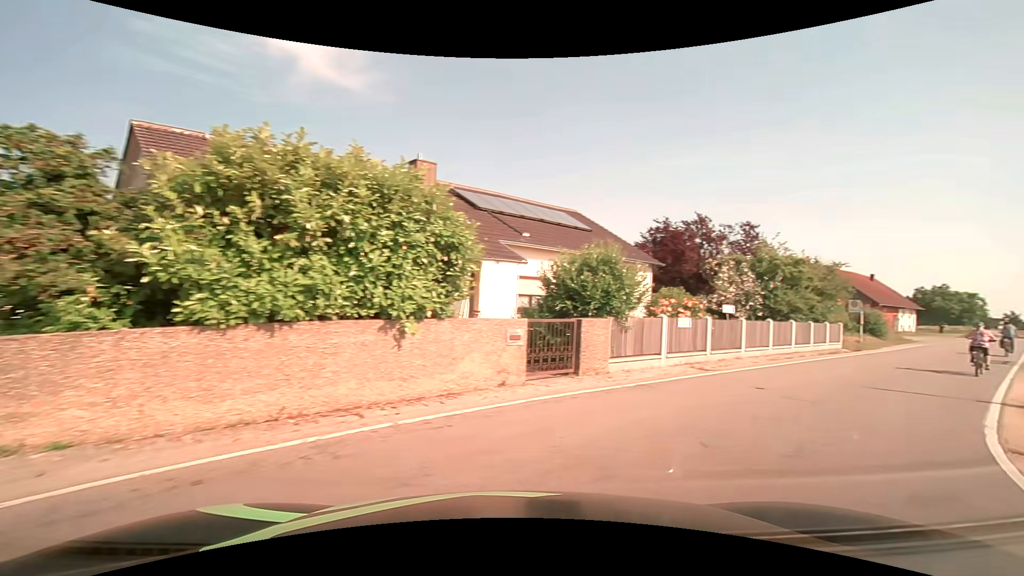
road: tertiary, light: Day
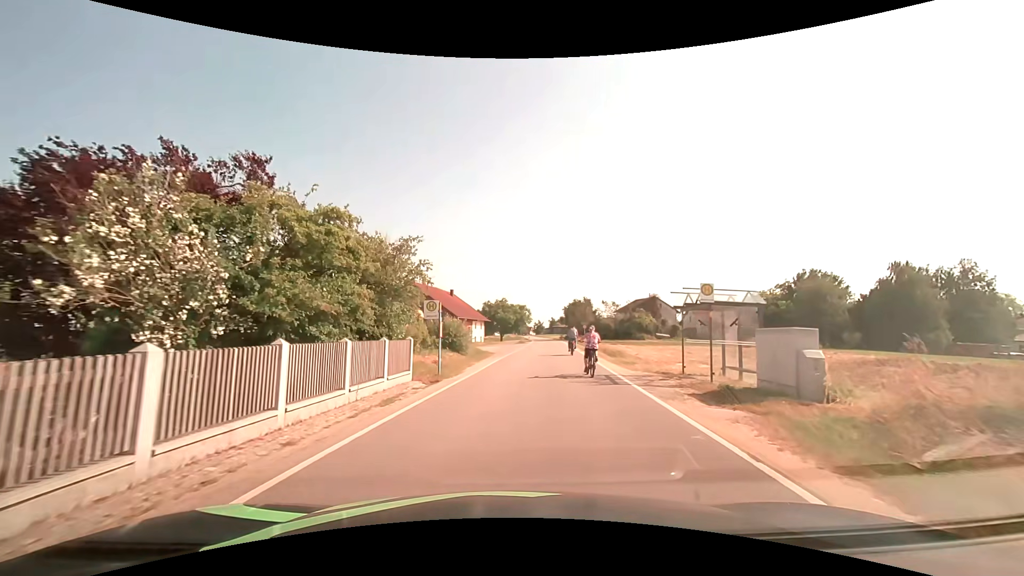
(+7.3, +13.0) m; +41°
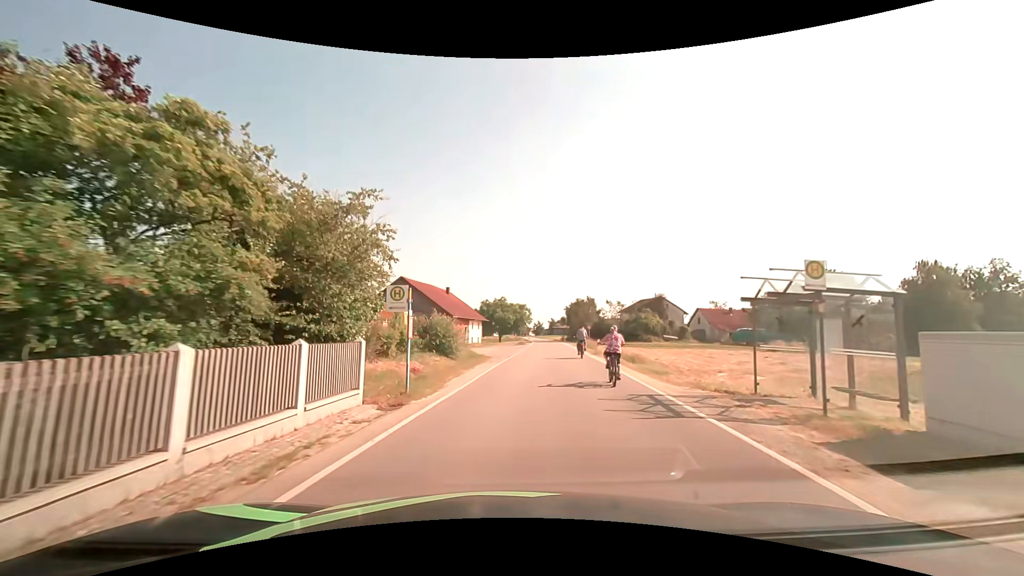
(0.0, +5.1) m; 0°
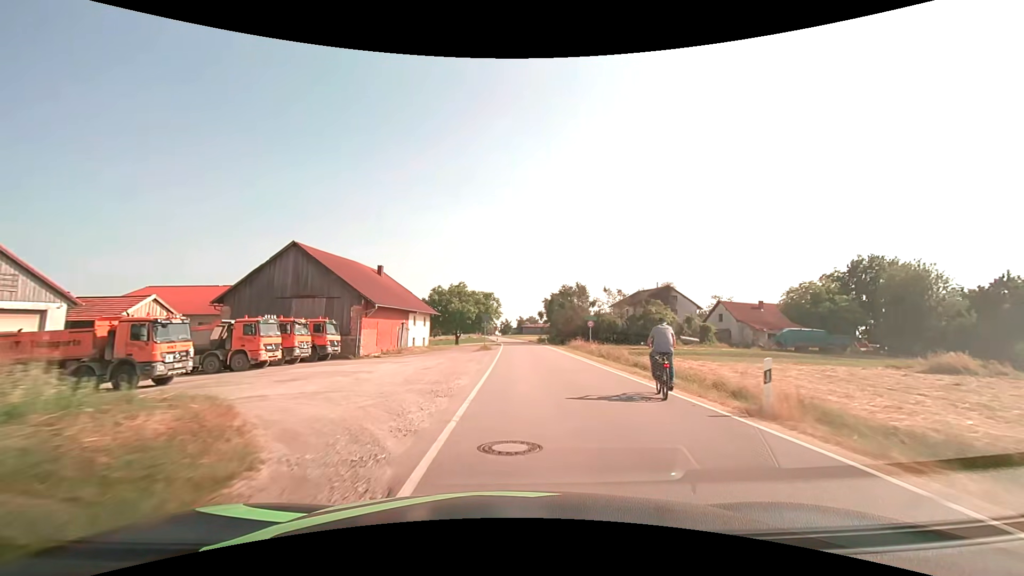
(+0.9, +25.6) m; +4°
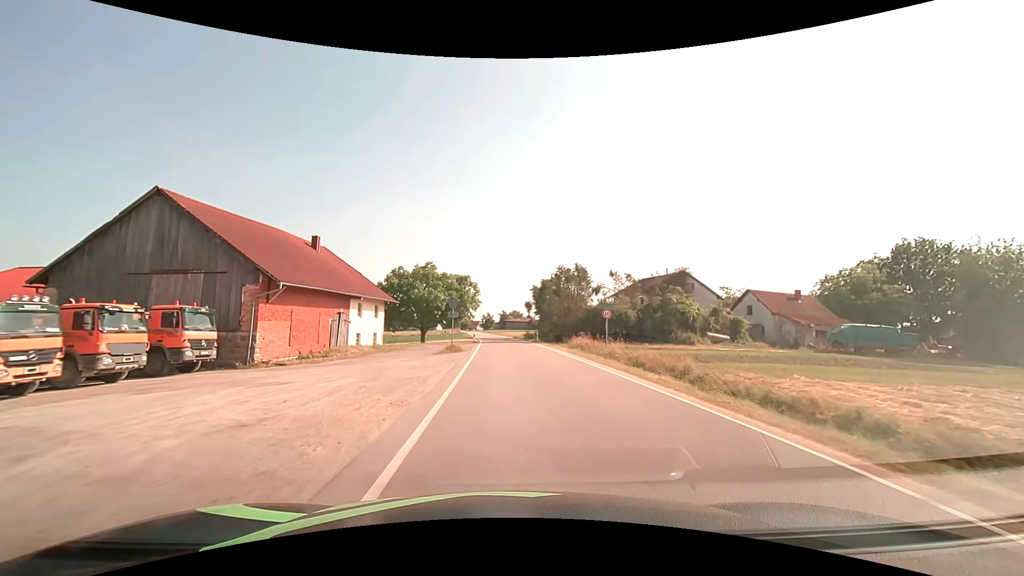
(+0.2, +14.4) m; +2°
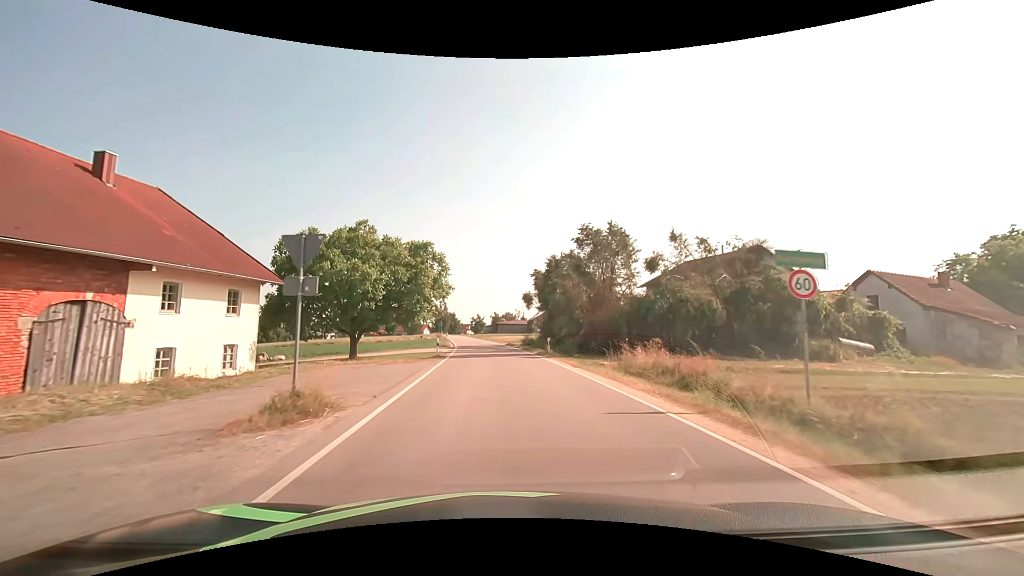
(+0.3, +21.6) m; +1°
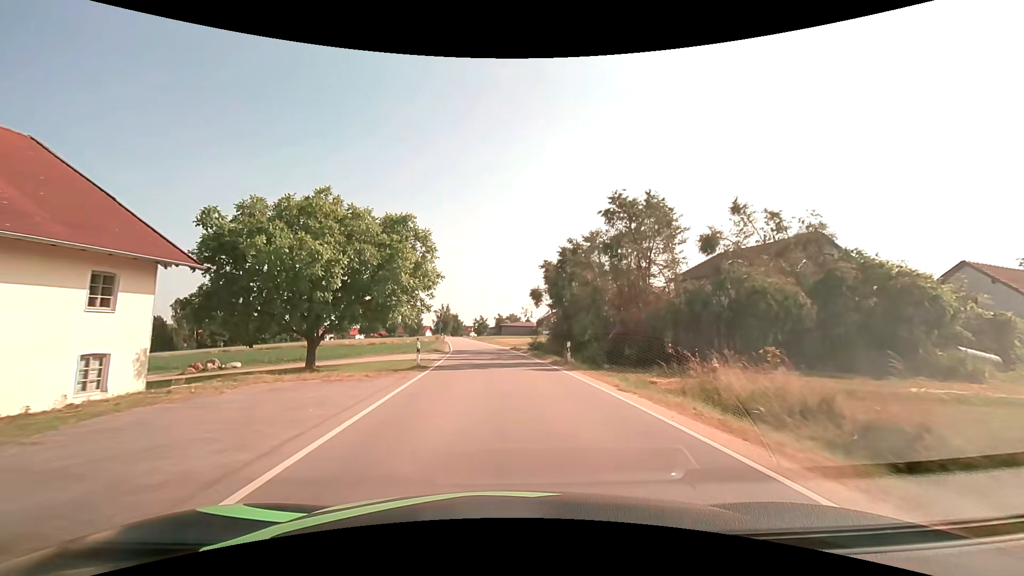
(-0.1, +7.6) m; -1°
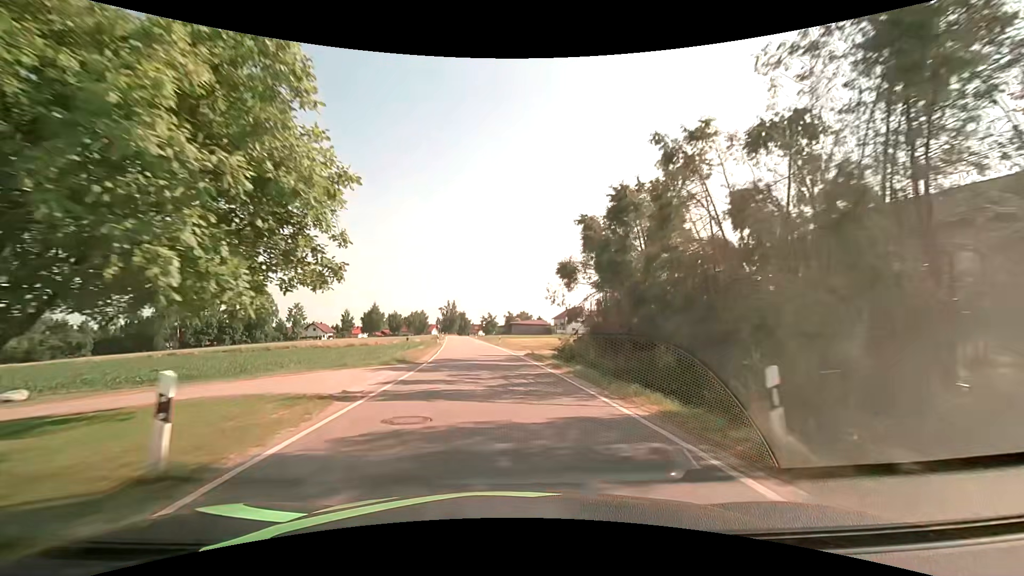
(-0.1, +16.0) m; -1°
(0, +10) (0, +20) (-1, +30) (-2, +40) (-3, +50) (-4, +60) (-5, +70) (-6, +80) (-8, +90) (-9, +100) m
